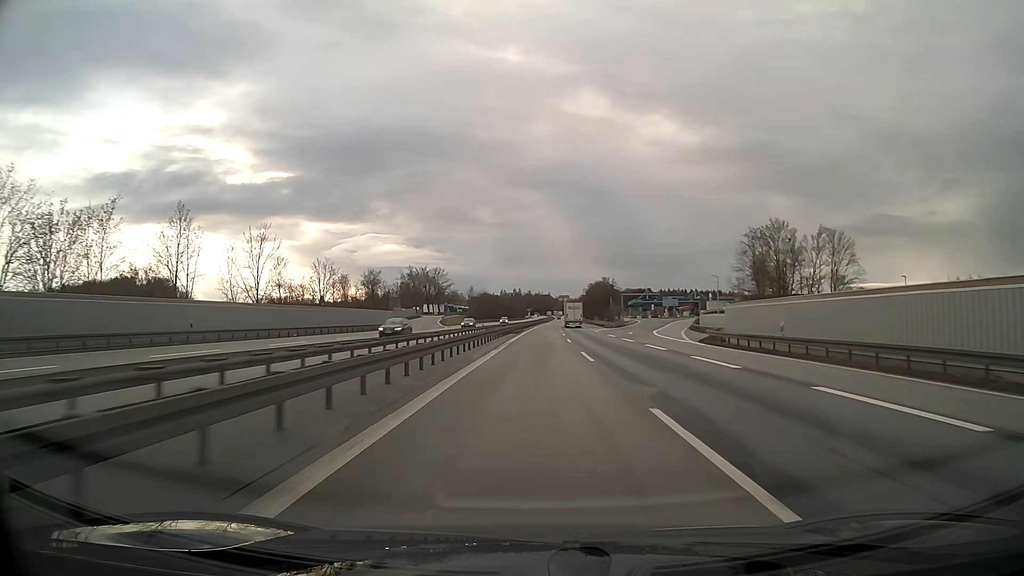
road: motorway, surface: asphalt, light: Day
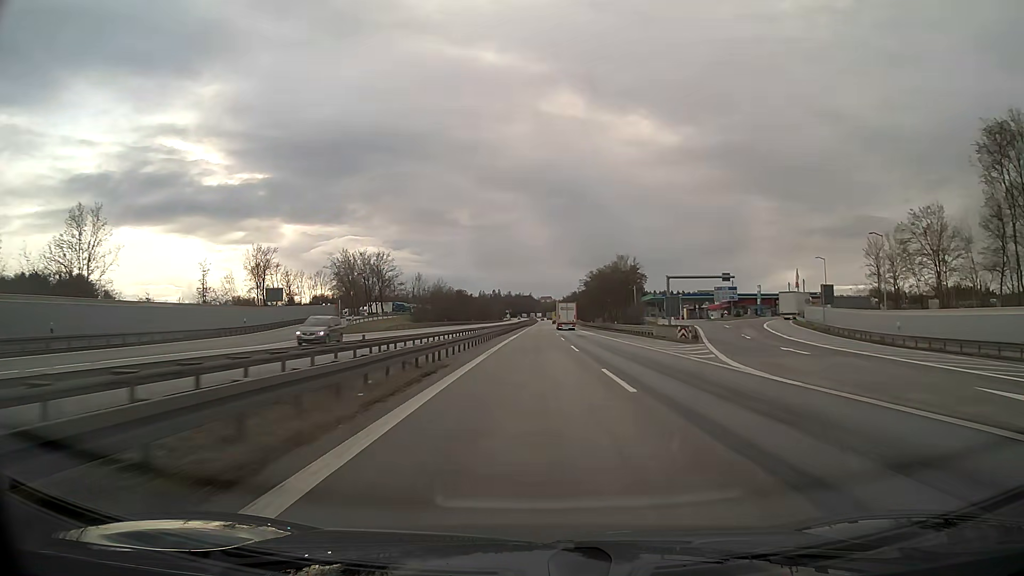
(+0.9, +63.1) m; +2°
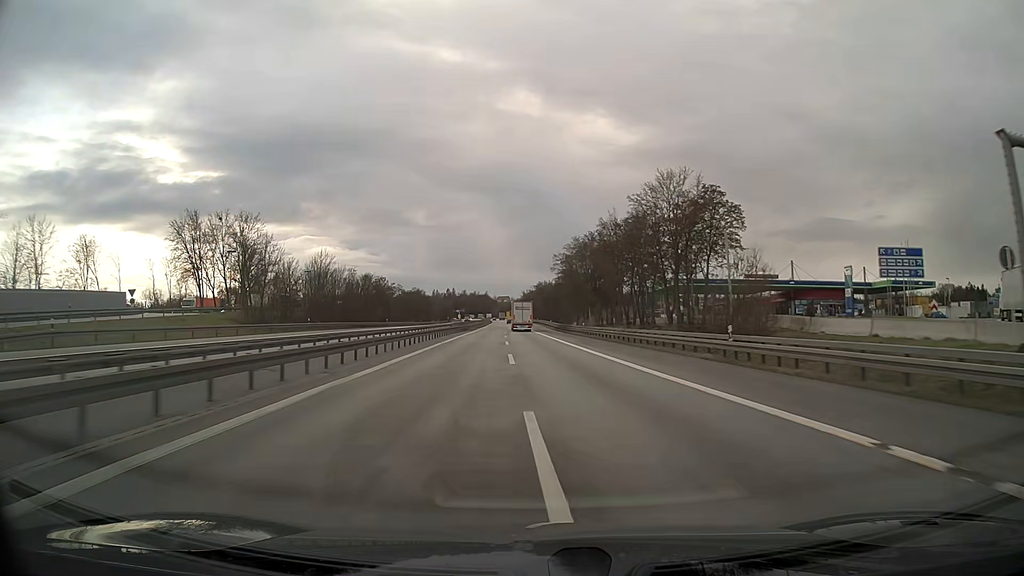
(+2.0, +63.1) m; +3°
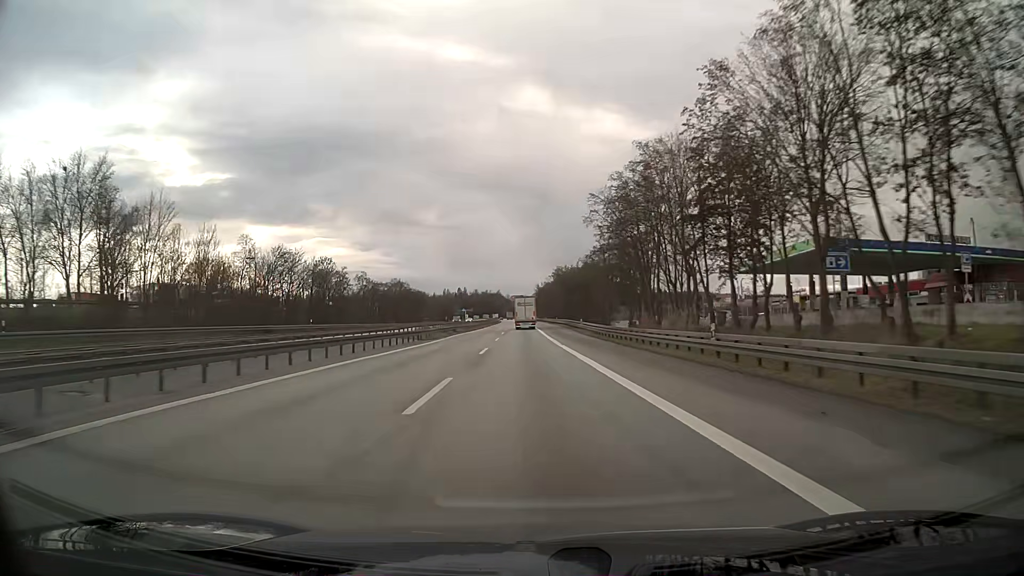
(-0.4, +47.4) m; -1°
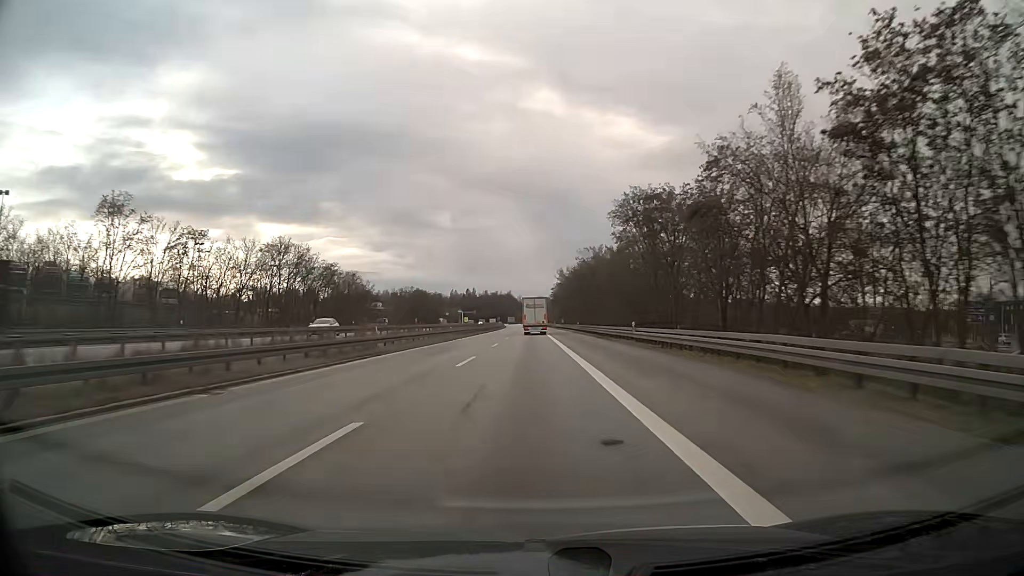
(-1.0, +78.9) m; -1°
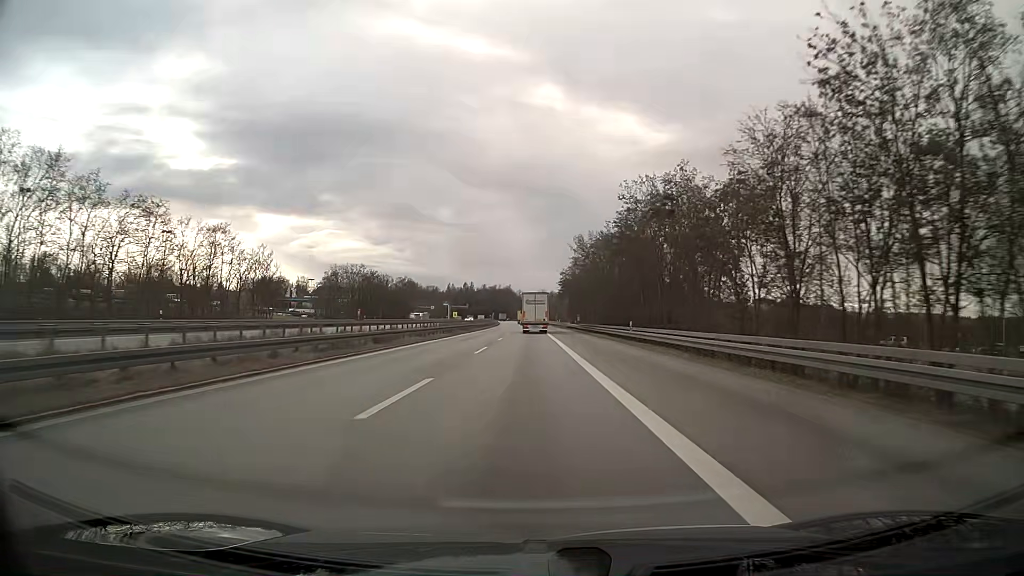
(0.0, +47.2) m; 0°
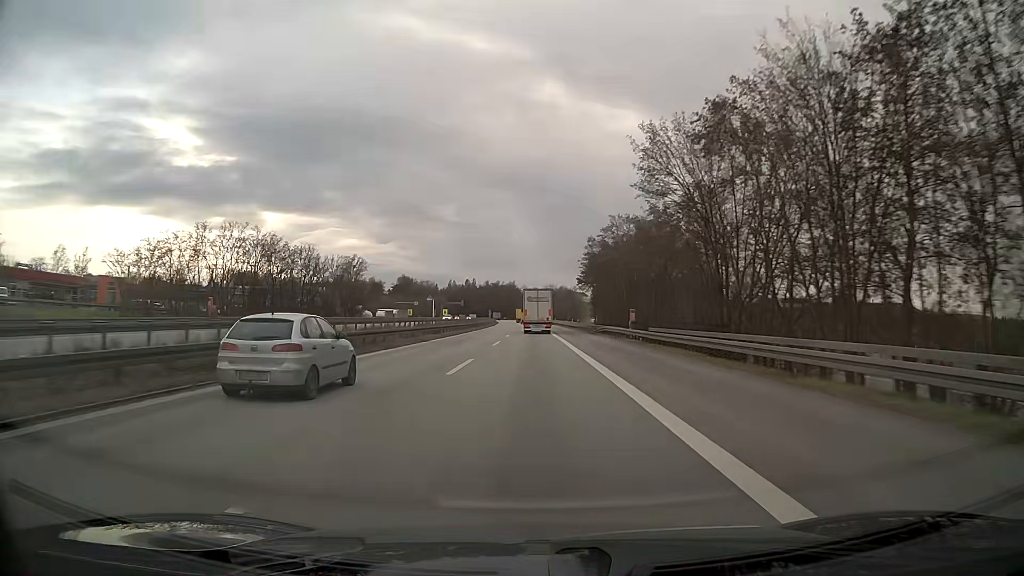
(-0.3, +46.7) m; -1°
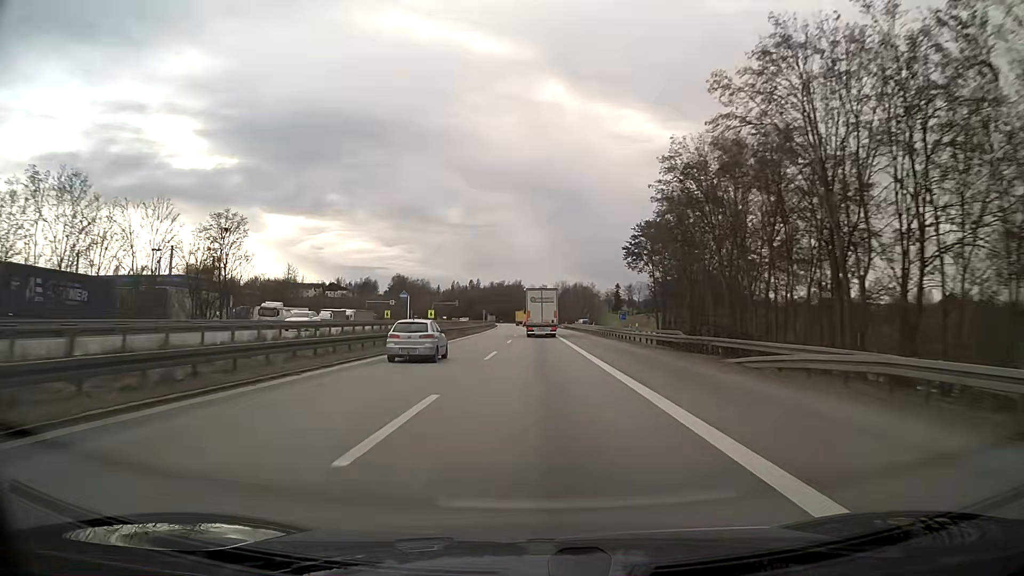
(-0.3, +45.9) m; -1°
(0, +10) (0, +20) (0, +30) (-1, +40) (-1, +50) (-1, +60) (-2, +70) (-2, +80) (-2, +90) (-3, +100) m
